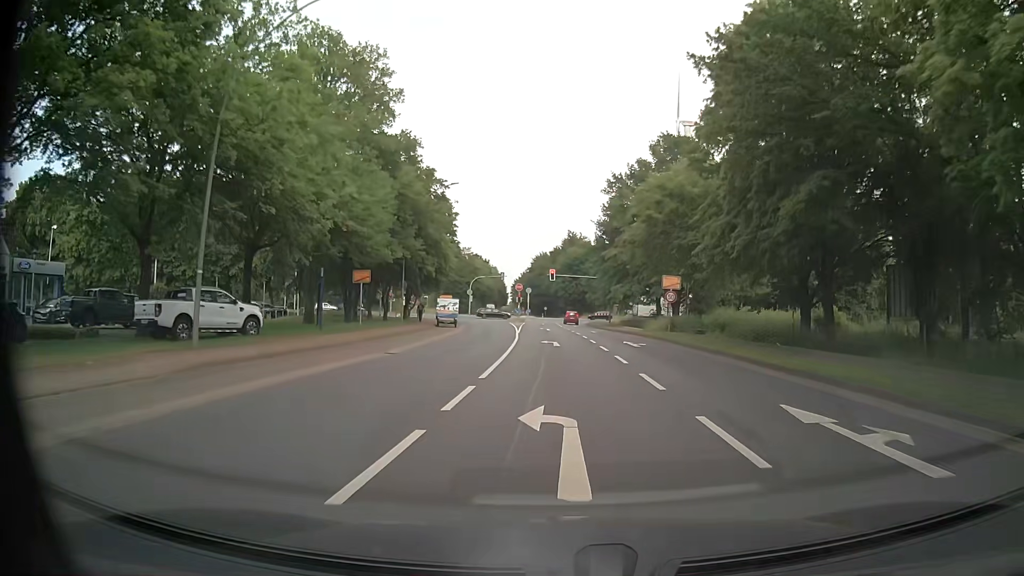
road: tertiary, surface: asphalt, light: Day
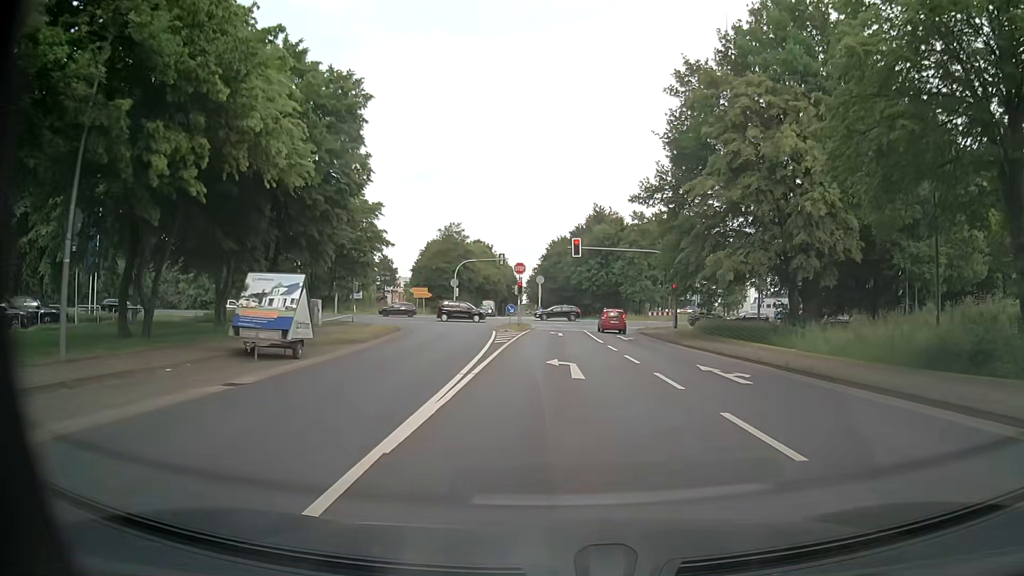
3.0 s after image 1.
(-0.7, +35.3) m; -2°
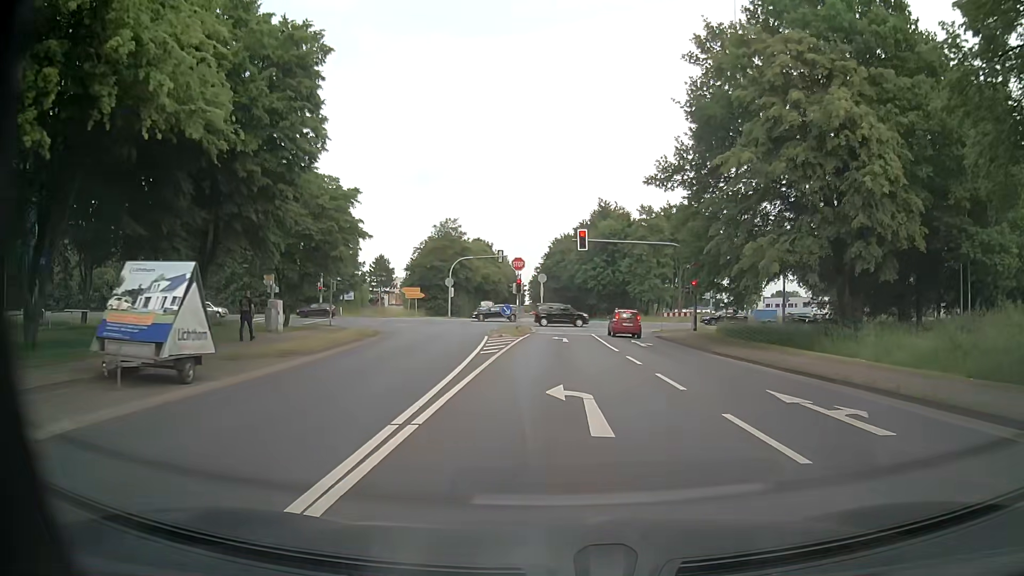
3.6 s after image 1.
(0.0, +5.9) m; 0°
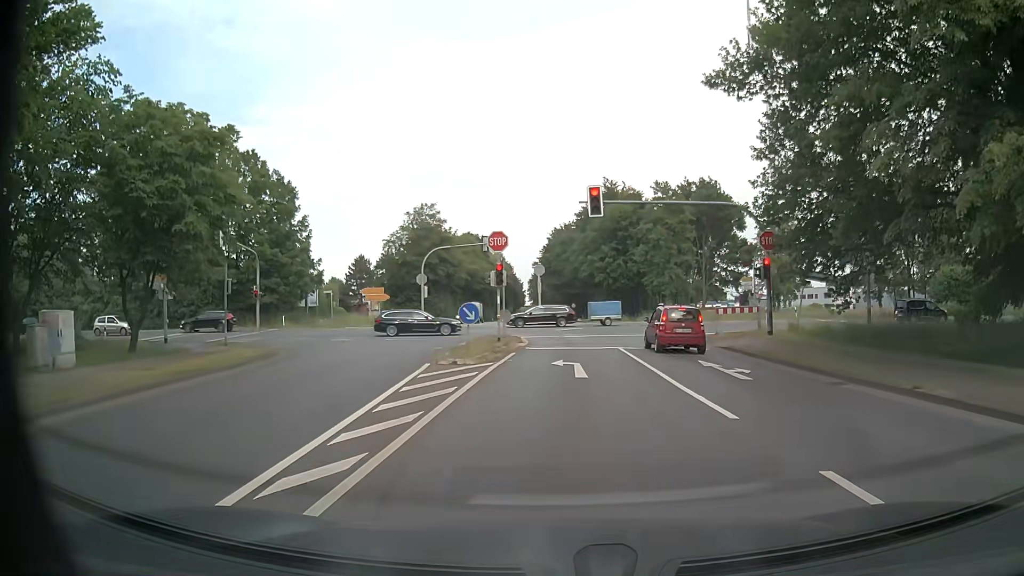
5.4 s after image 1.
(-0.1, +15.2) m; 0°
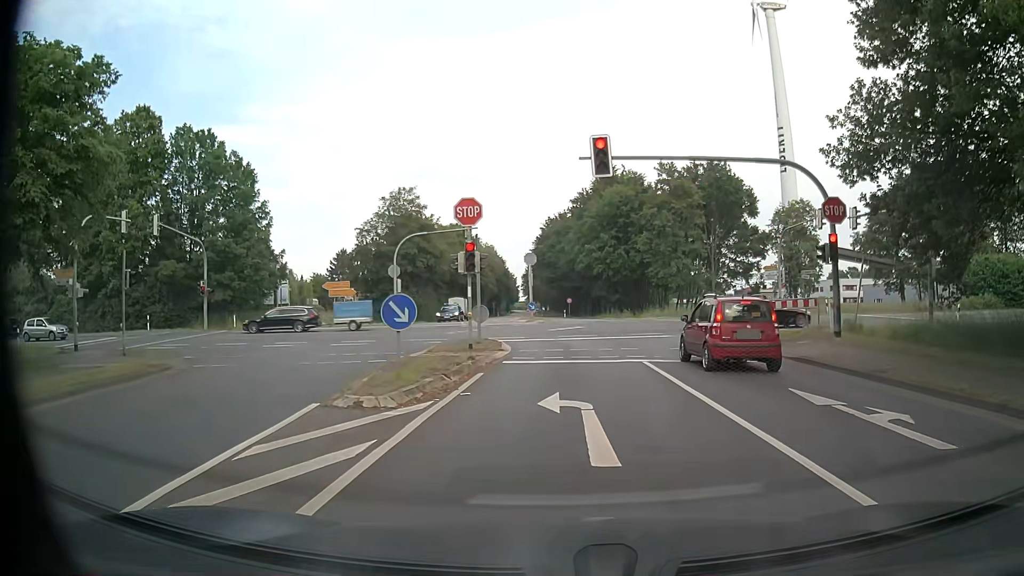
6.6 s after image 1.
(0.0, +7.6) m; 0°
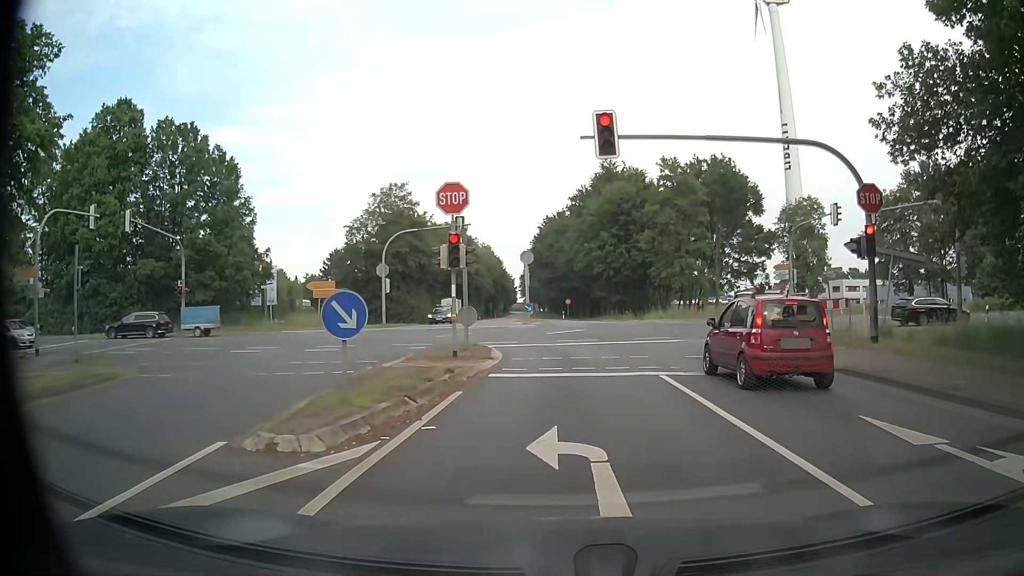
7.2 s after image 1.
(0.0, +2.7) m; 0°
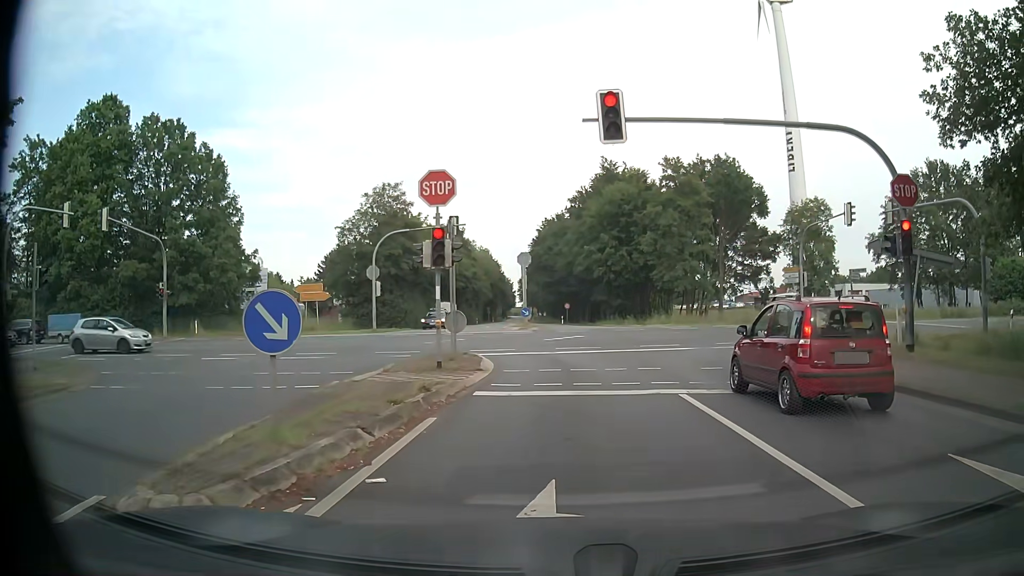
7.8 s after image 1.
(0.0, +2.1) m; -1°
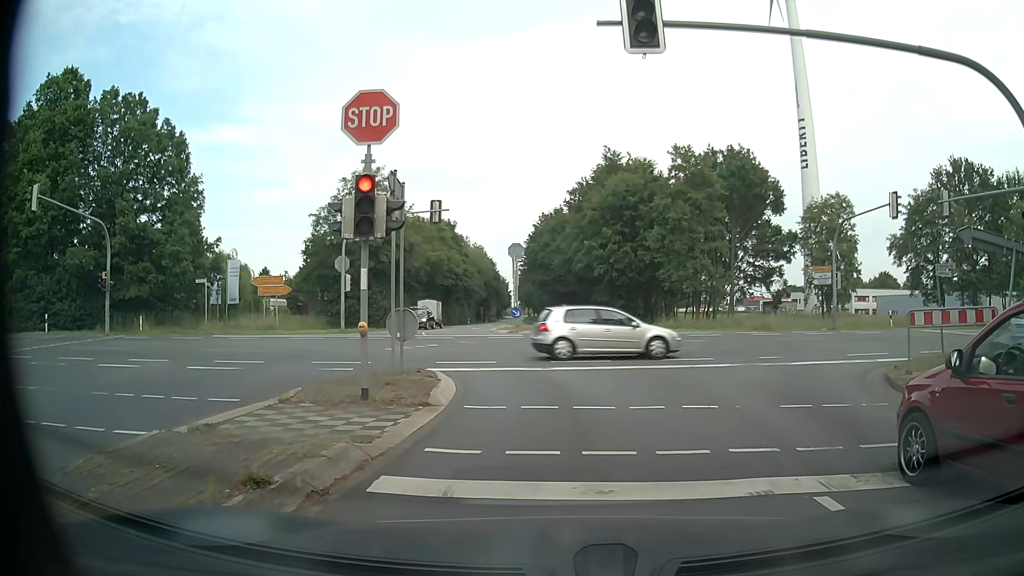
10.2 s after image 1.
(+0.2, +5.8) m; +2°
(0, +10) (-1, +20) (-8, +27) (-17, +28) (-27, +26) (-37, +25) (-47, +23) (-57, +21) (-67, +19) (-77, +18) m
